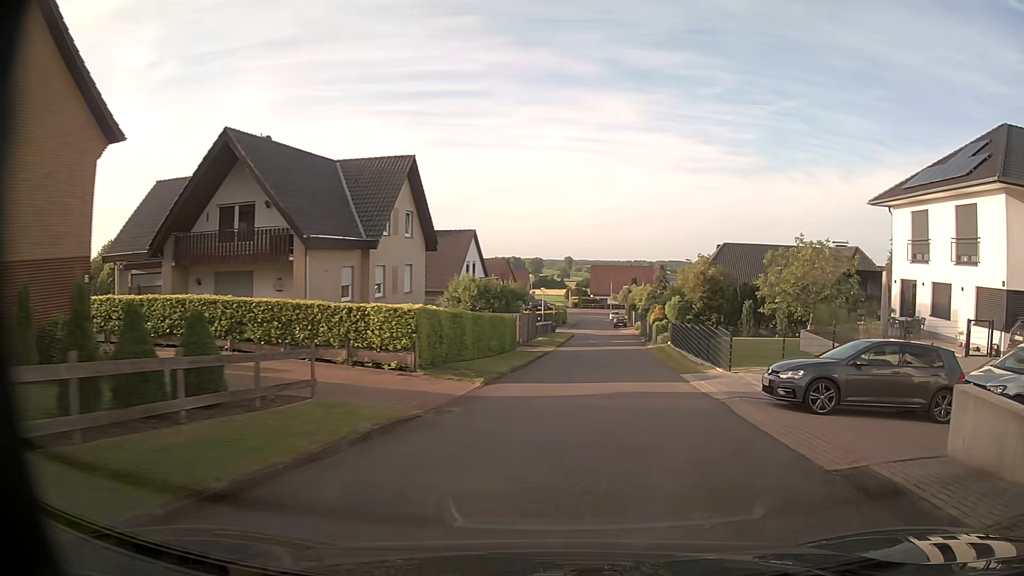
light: Day
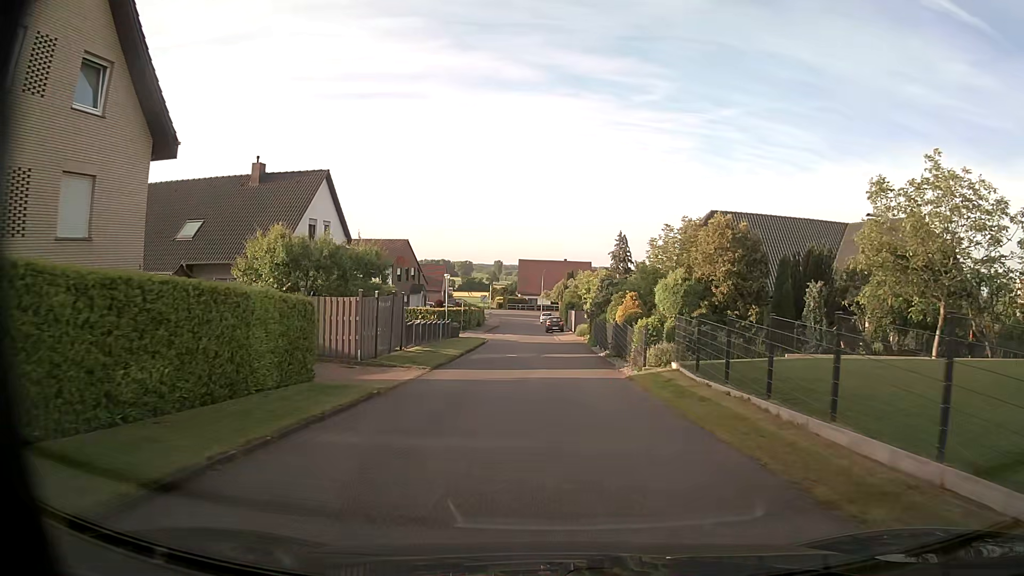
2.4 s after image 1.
(+2.1, +21.7) m; +7°
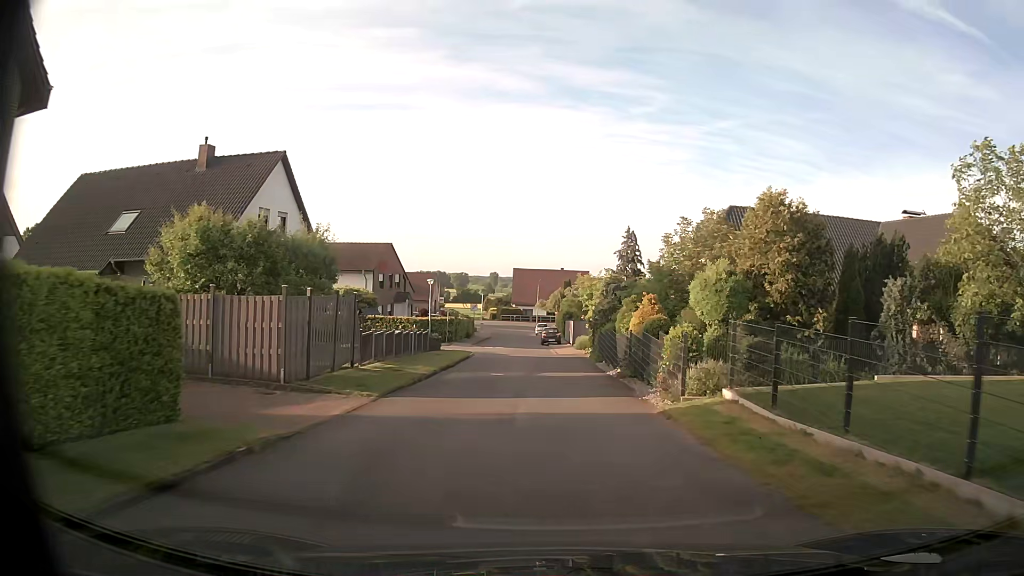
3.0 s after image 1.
(0.0, +5.8) m; +1°
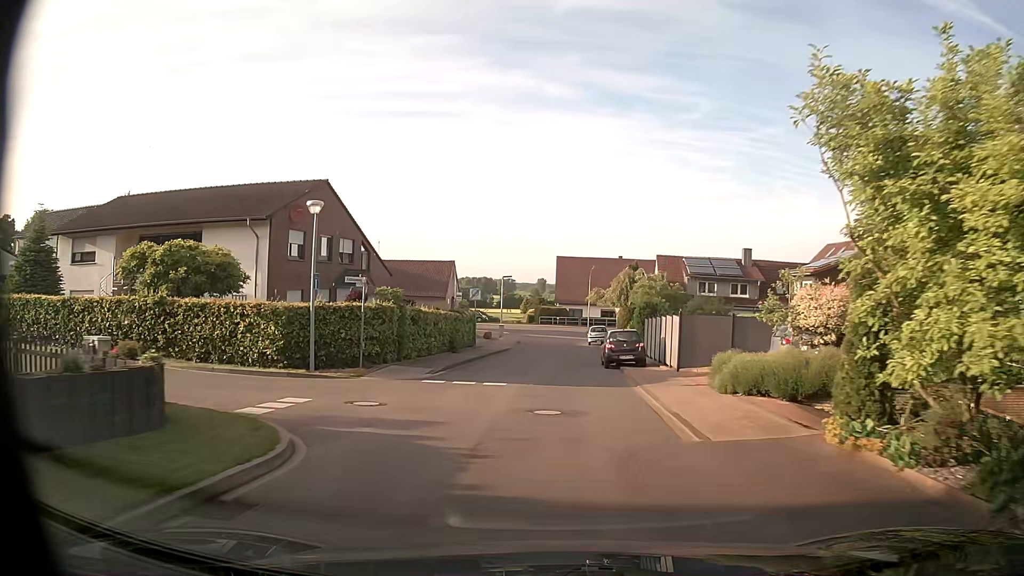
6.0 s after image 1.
(-0.7, +29.8) m; -4°
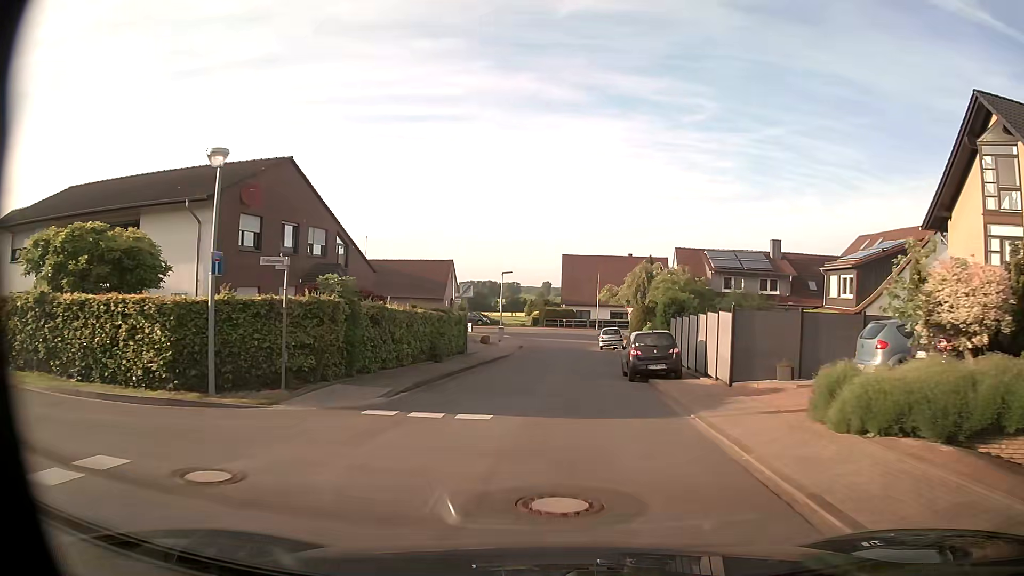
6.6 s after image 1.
(0.0, +6.0) m; -1°
